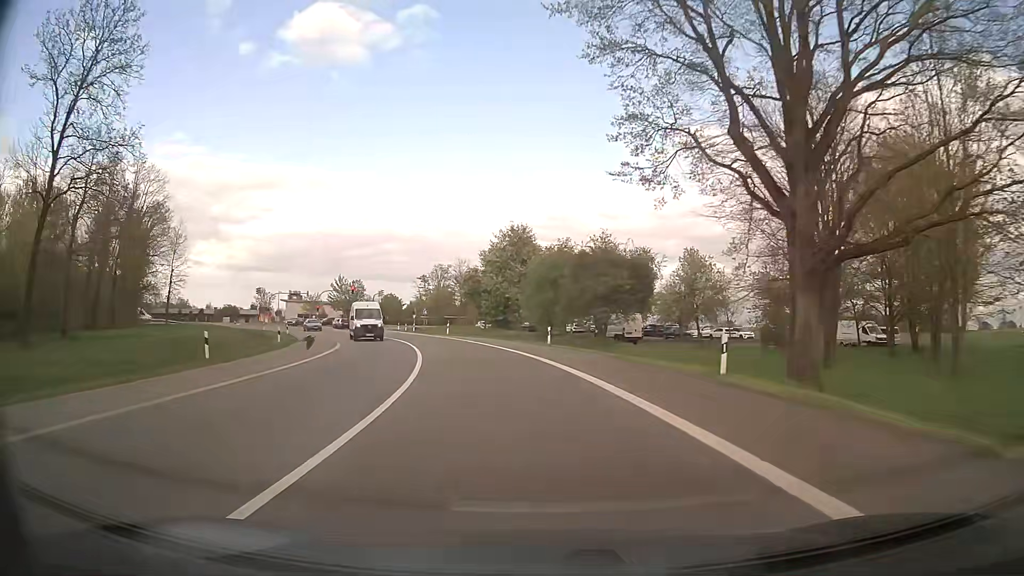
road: motorway_link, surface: asphalt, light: Day
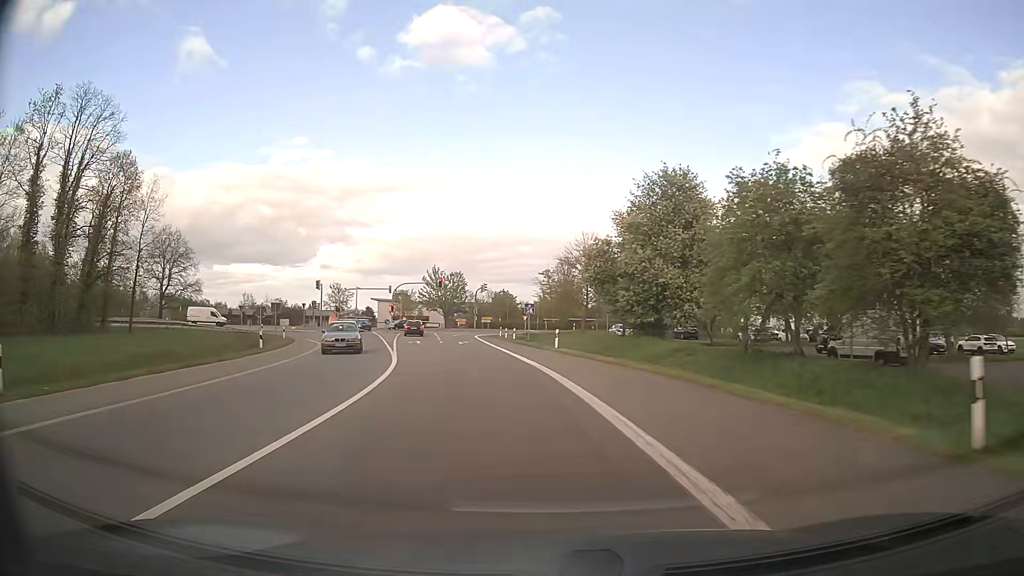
(-2.7, +29.9) m; -11°
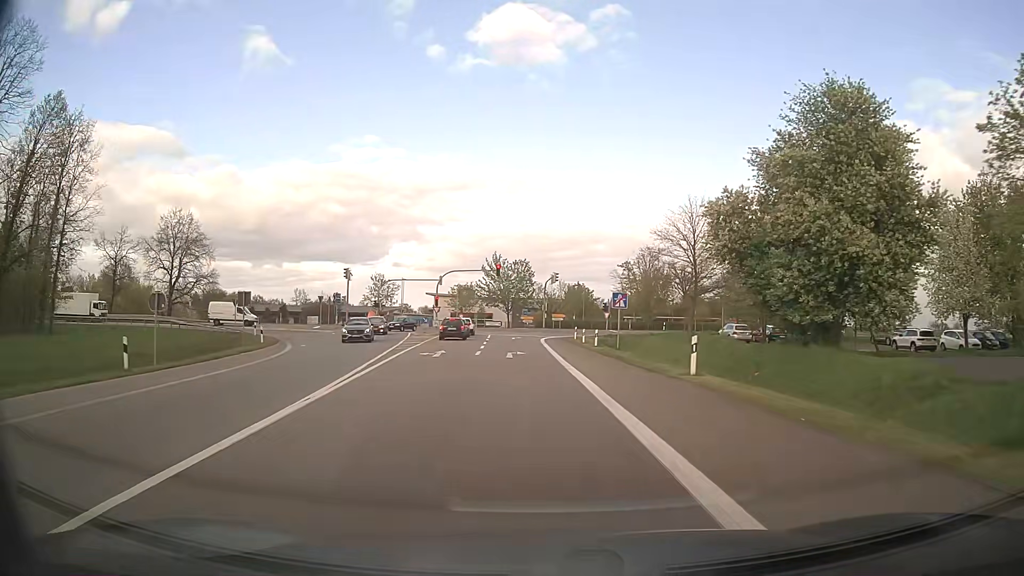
(-1.2, +18.1) m; -7°
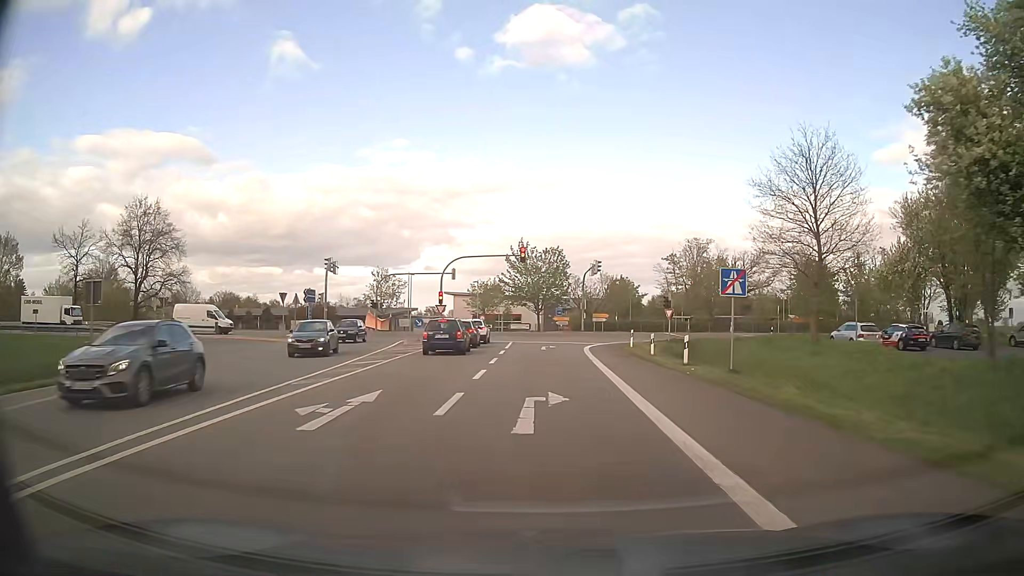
(-0.4, +16.7) m; -2°
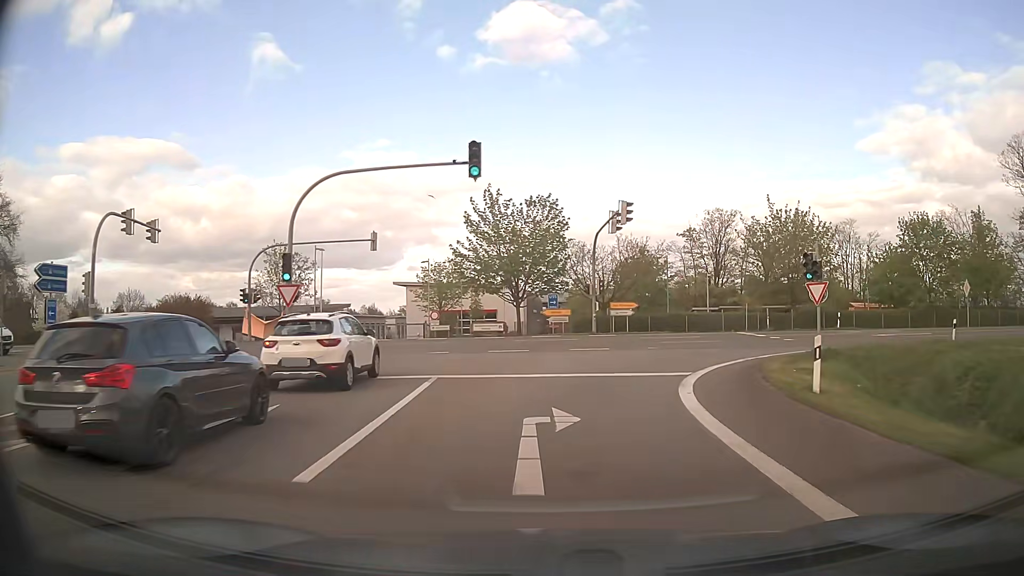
(0.0, +28.4) m; +1°
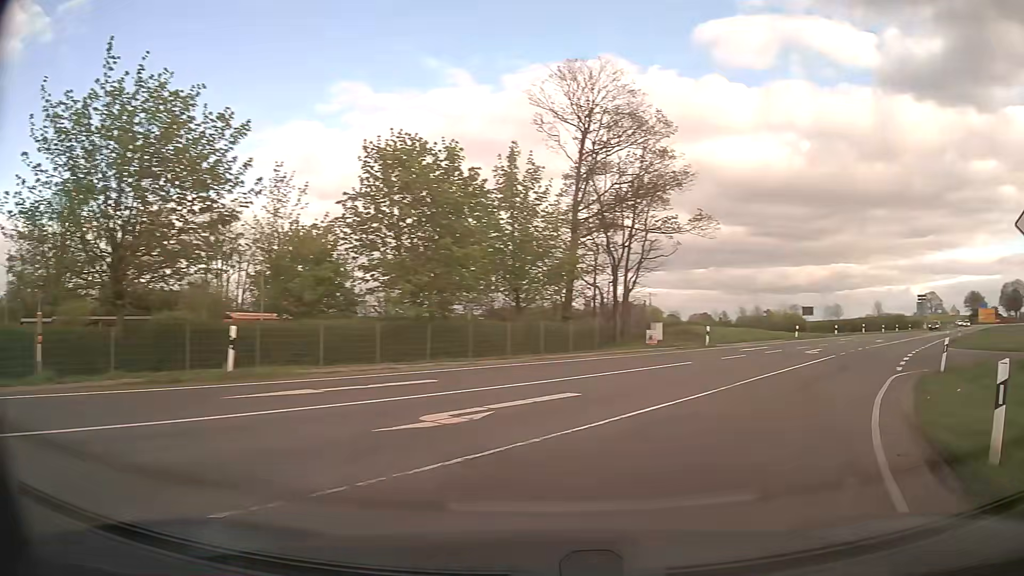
(+10.4, +26.5) m; +55°
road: secondary
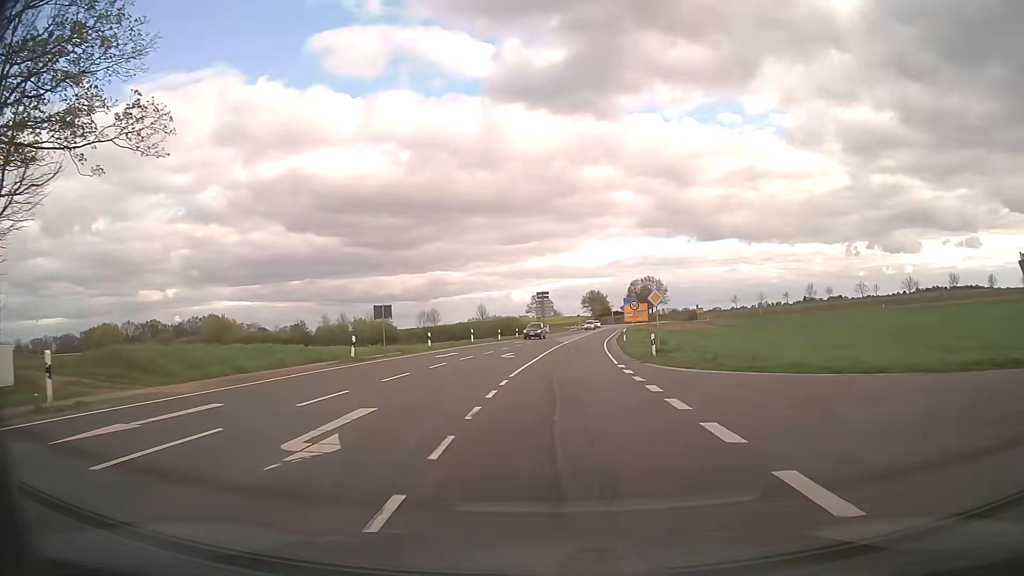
(+9.8, +22.4) m; +34°
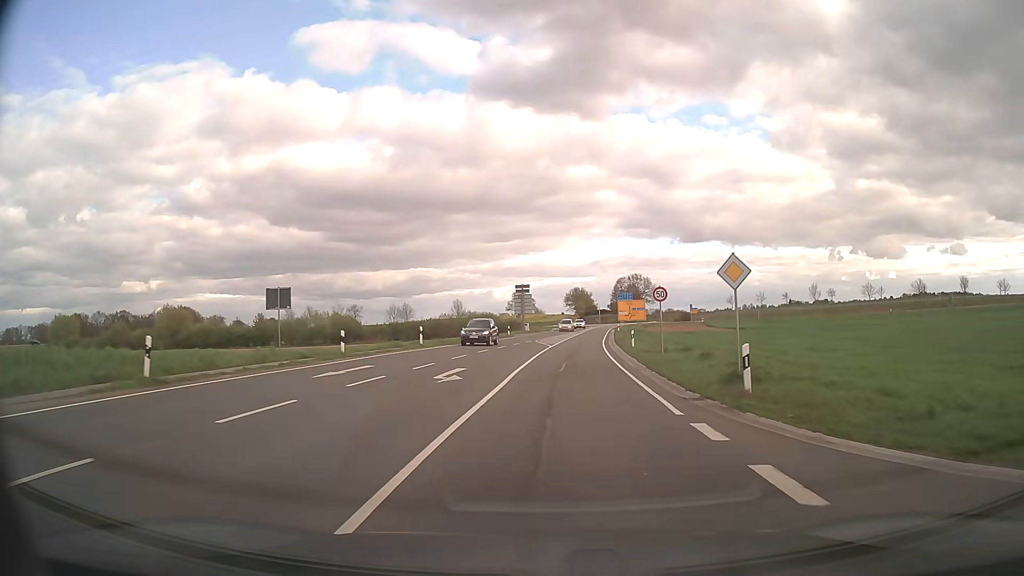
(+0.3, +15.0) m; +2°
(0, +10) (+1, +20) (+1, +30) (+2, +40) (+3, +50) (+3, +60) (+4, +70) (+5, +80) (+6, +90) (+8, +100) m
